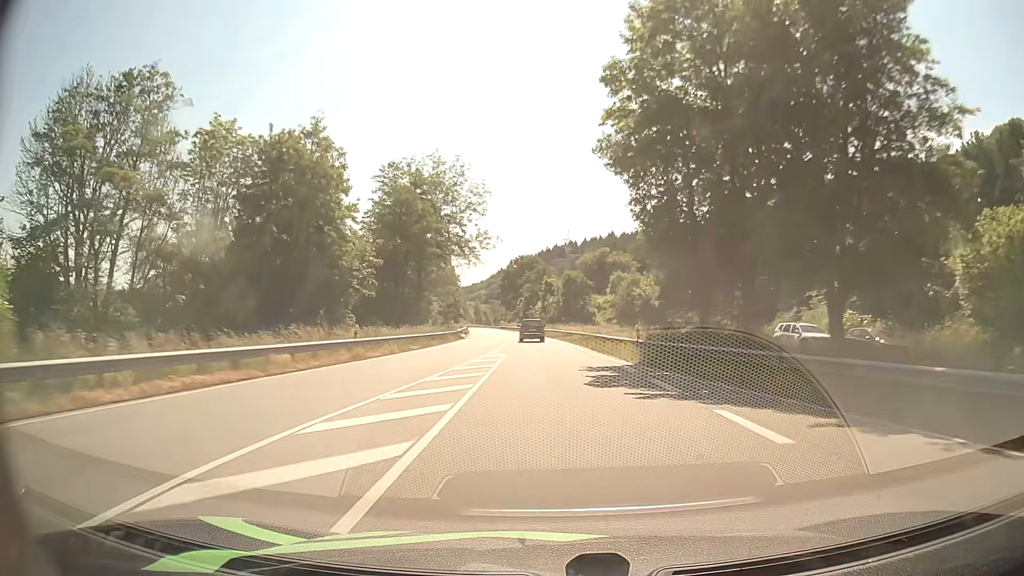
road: primary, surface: asphalt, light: Day
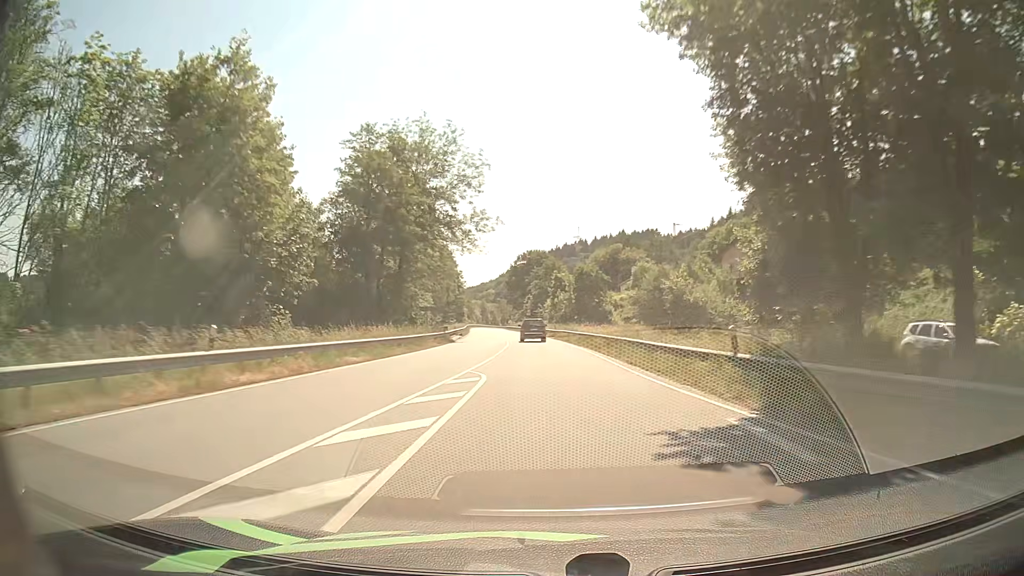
(-0.1, +12.9) m; -1°
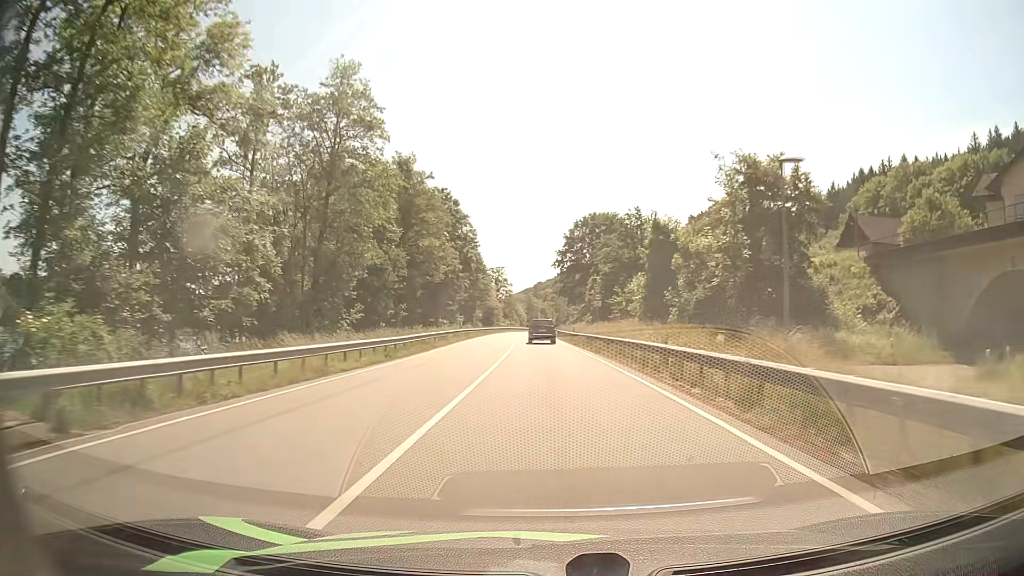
(-2.4, +64.6) m; -5°
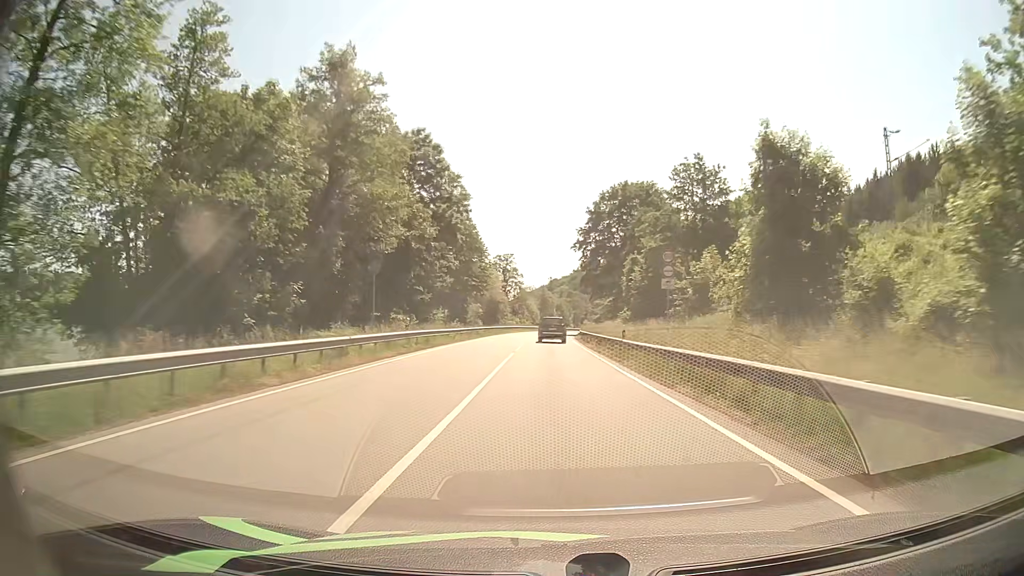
(-0.5, +25.9) m; -1°
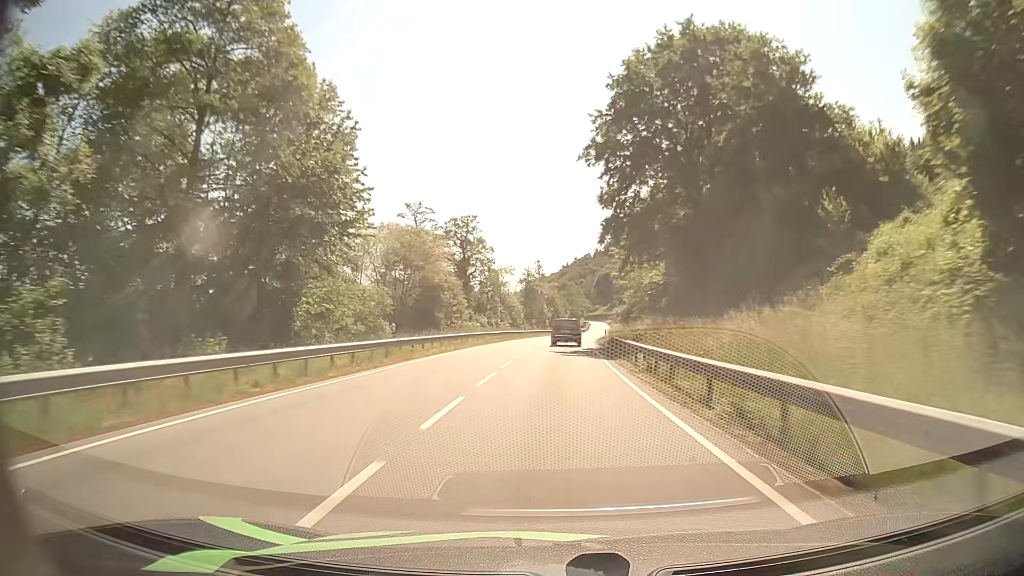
(+0.1, +51.5) m; +1°
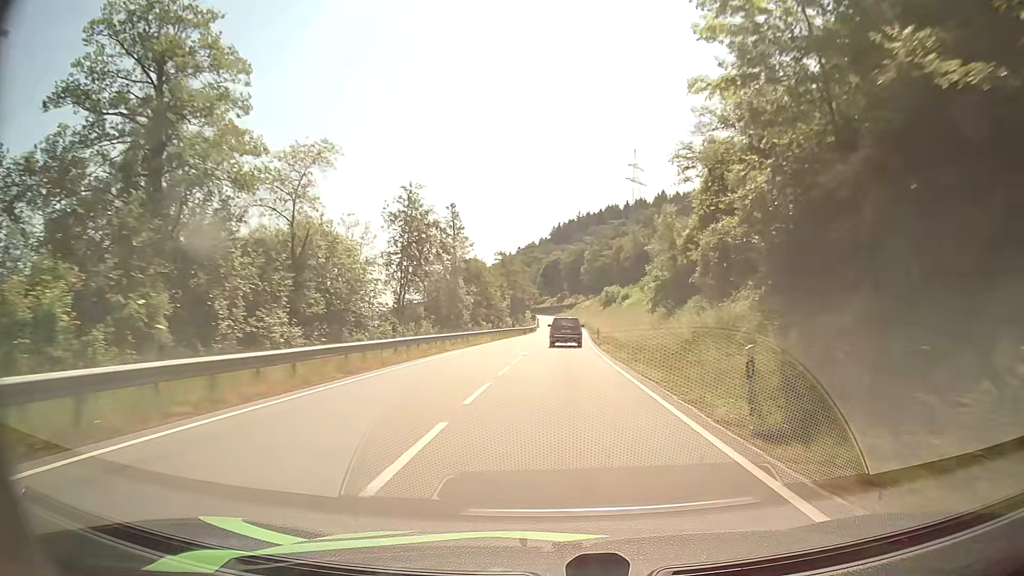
(+1.9, +63.3) m; +4°
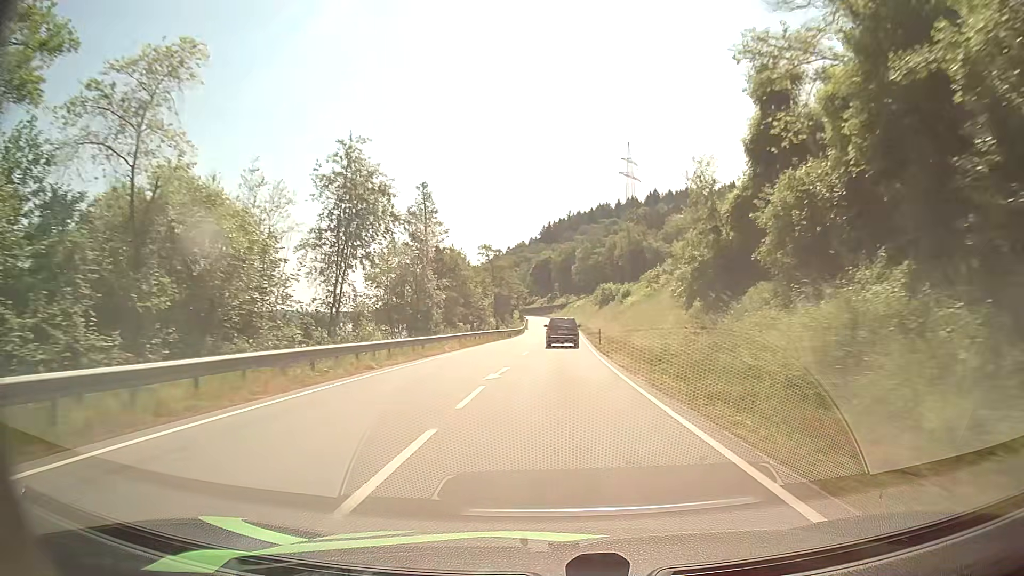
(+0.1, +12.5) m; +1°
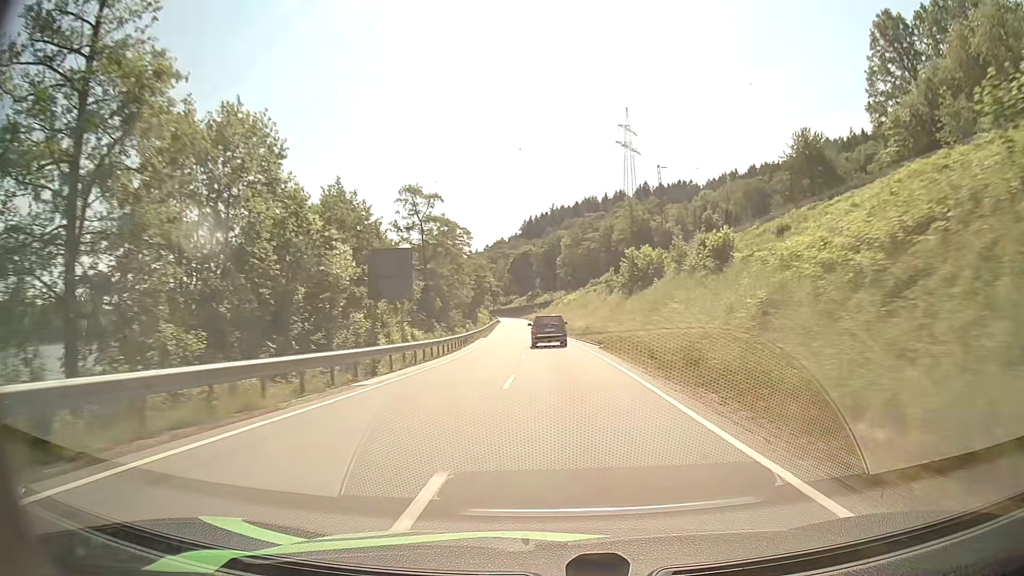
(+0.6, +50.9) m; +1°
(0, +10) (0, +20) (0, +30) (0, +40) (-1, +50) (-1, +60) (-1, +70) (-2, +80) (-3, +90) (-3, +100) m
